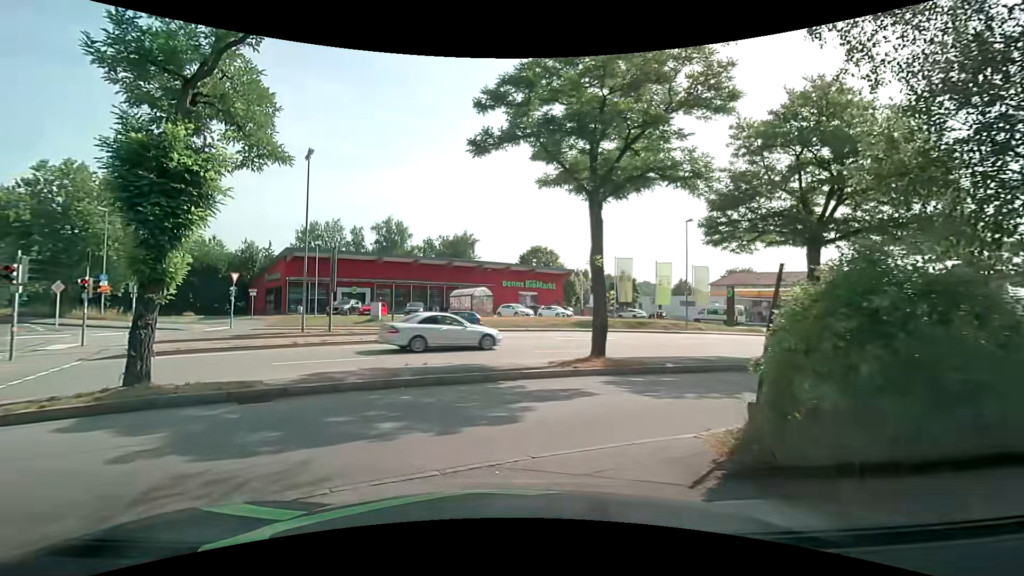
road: service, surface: paved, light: Day
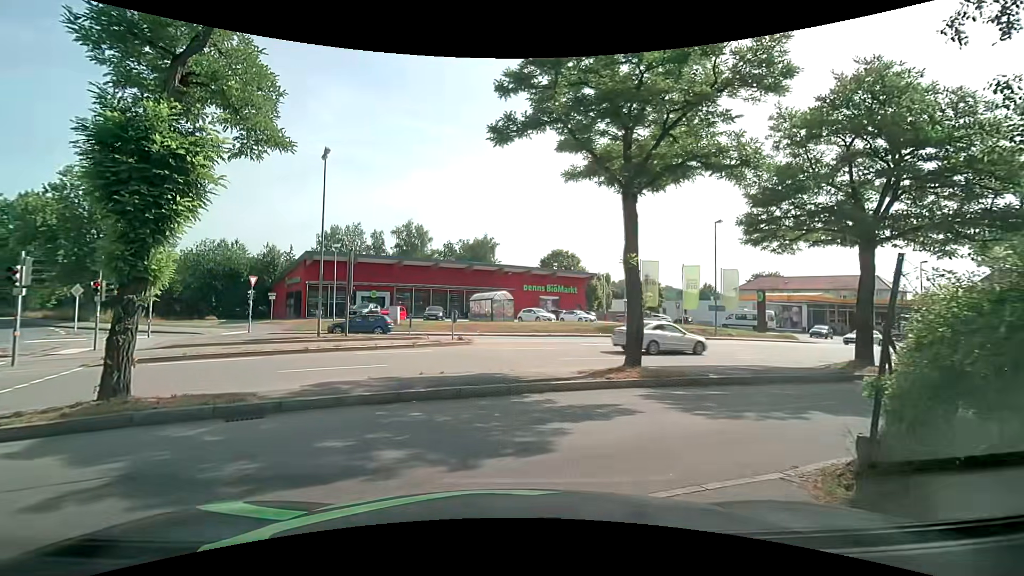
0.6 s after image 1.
(0.0, +1.2) m; -2°
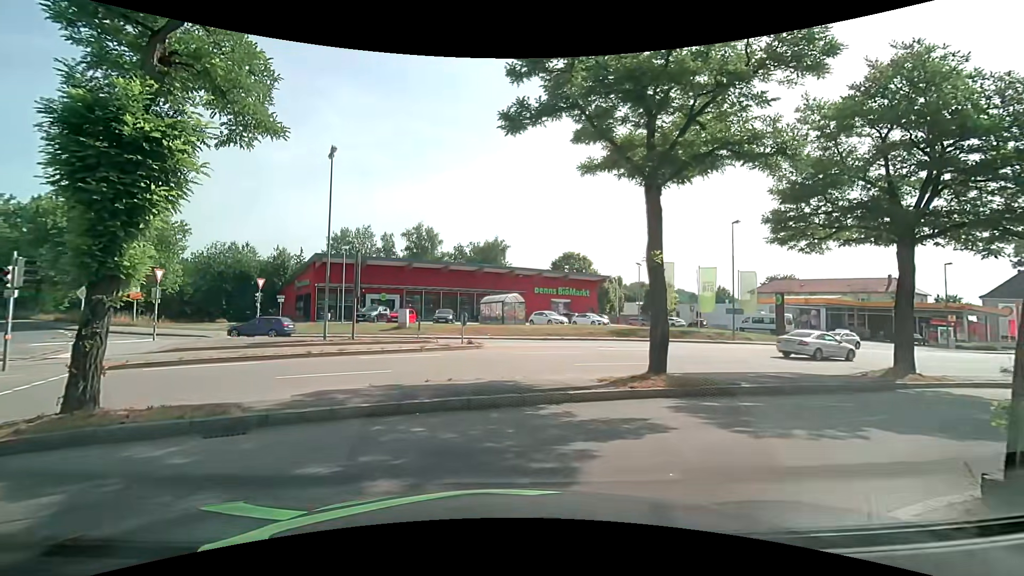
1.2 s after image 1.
(0.0, +0.9) m; -3°
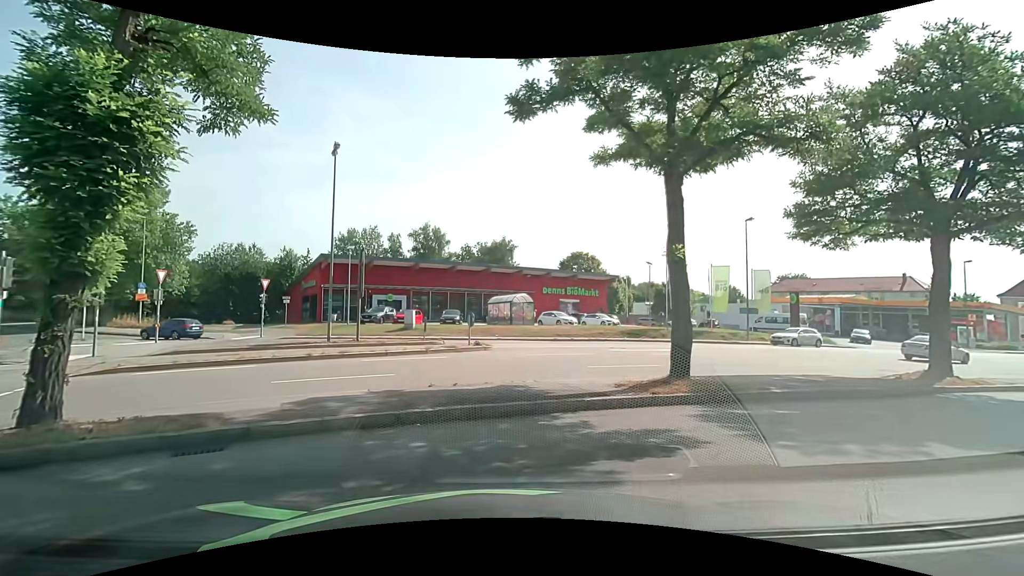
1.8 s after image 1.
(0.0, +0.8) m; 0°
